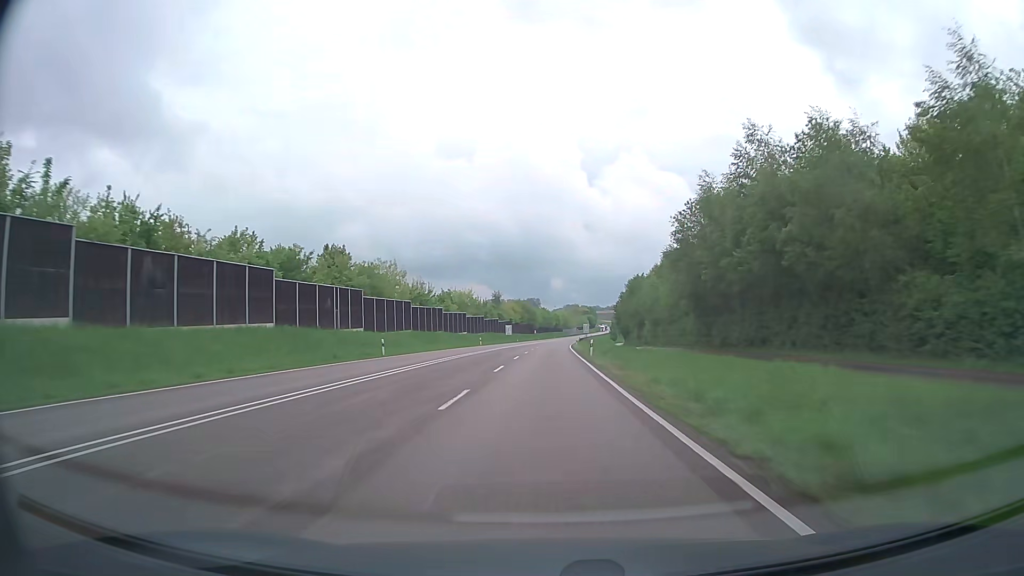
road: trunk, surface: asphalt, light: Day
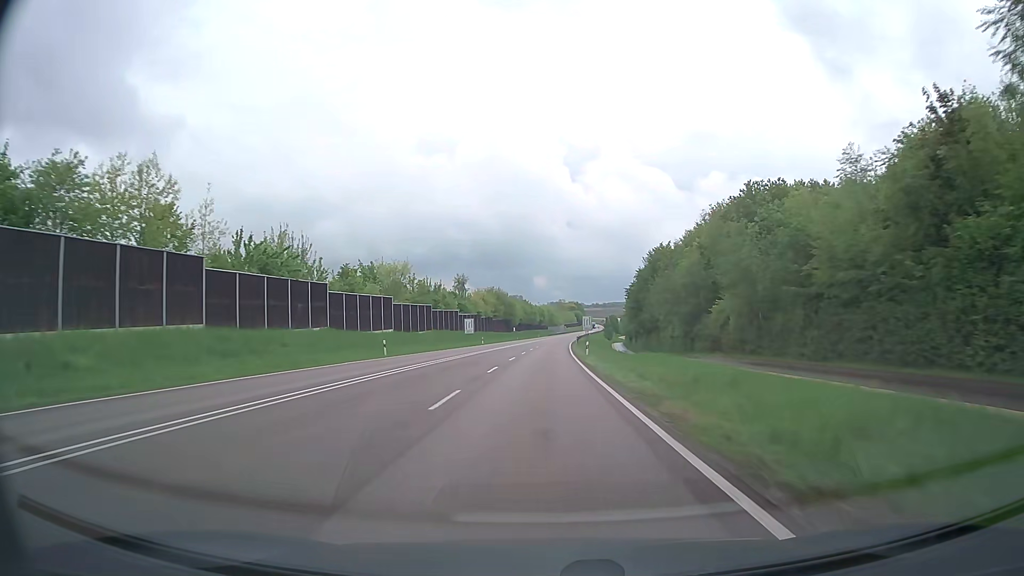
(+0.7, +48.1) m; +1°
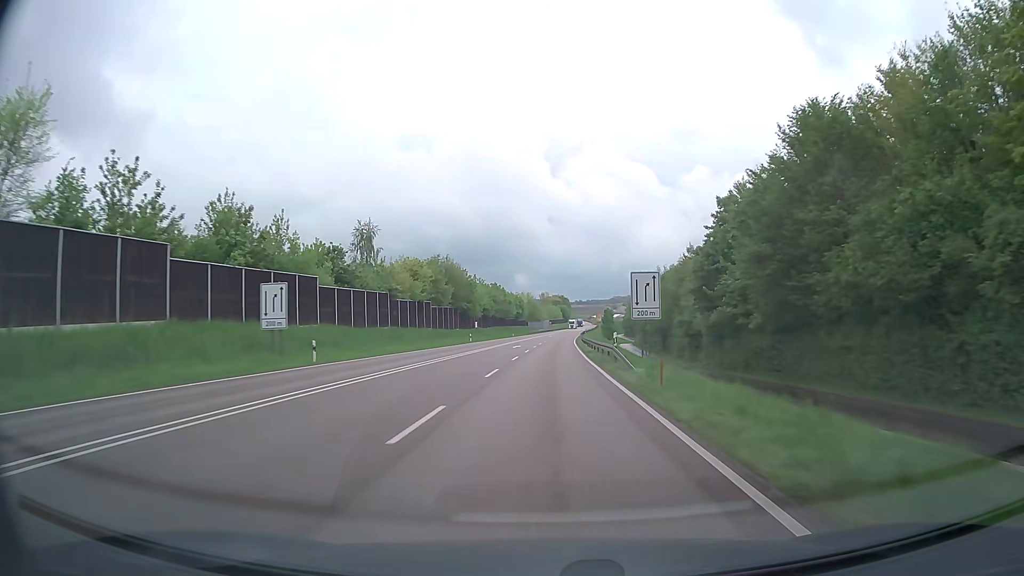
(+1.0, +64.1) m; +2°
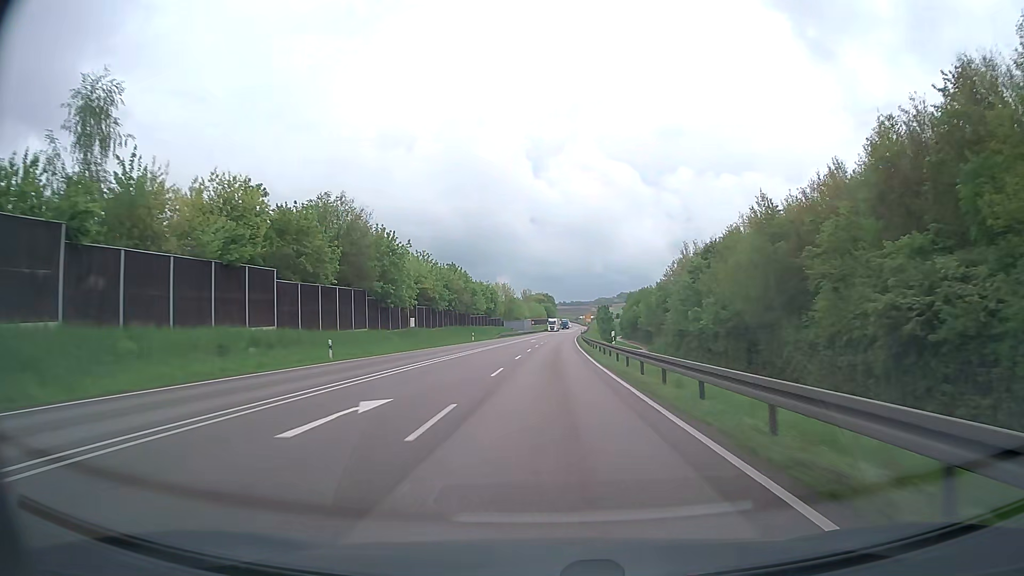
(+0.7, +48.0) m; +1°
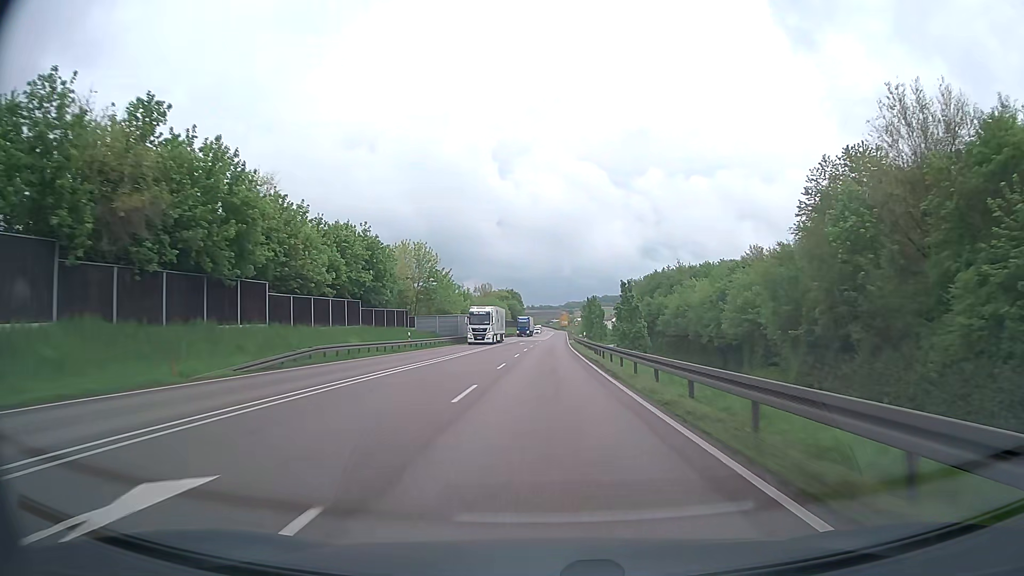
(+1.9, +79.7) m; +3°
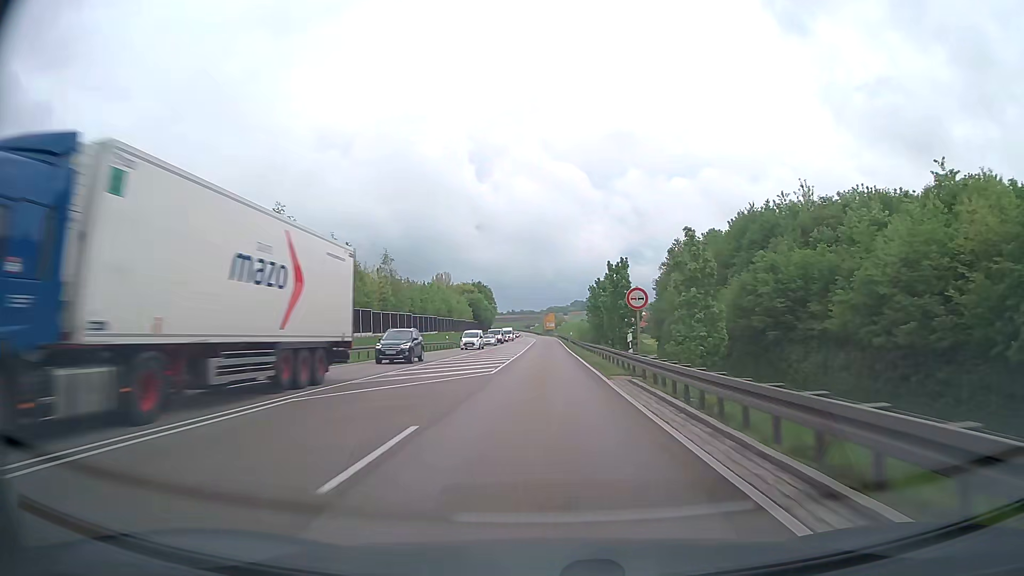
(+1.2, +79.7) m; +2°
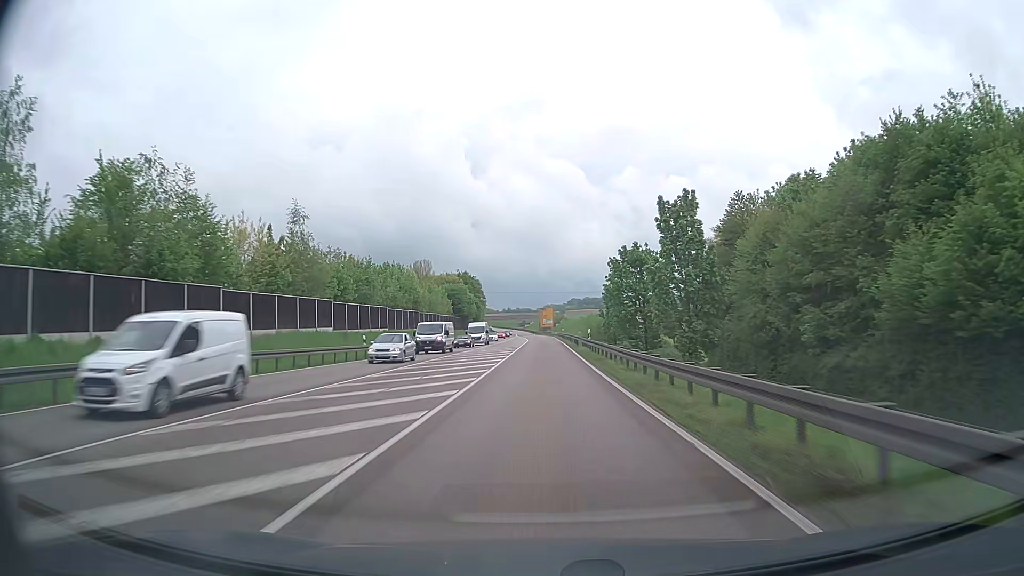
(+0.1, +31.9) m; 0°
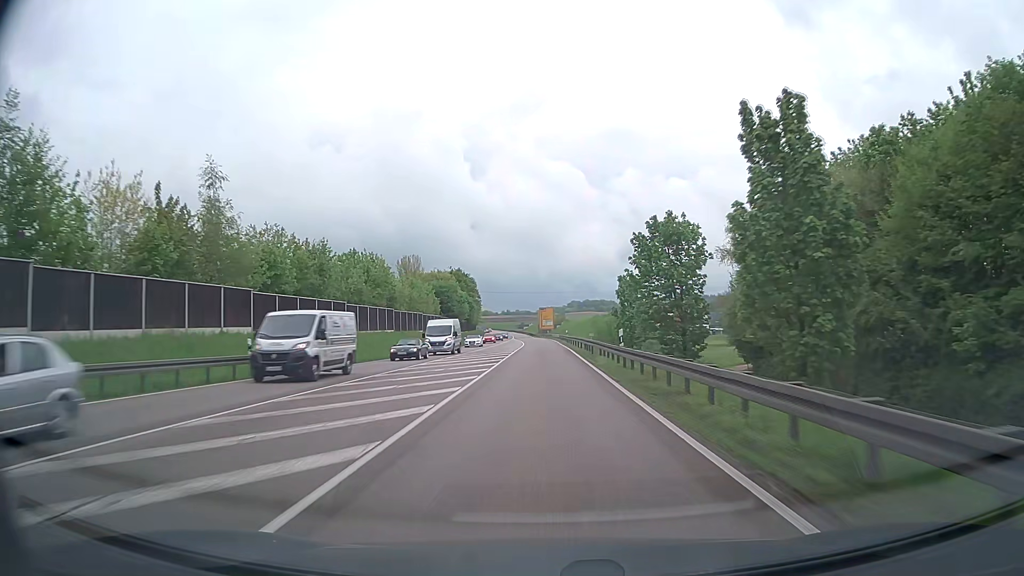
(0.0, +15.9) m; 0°
(0, +10) (0, +20) (0, +30) (0, +40) (0, +50) (0, +60) (-1, +70) (-1, +80) (-1, +90) (-2, +100) m
